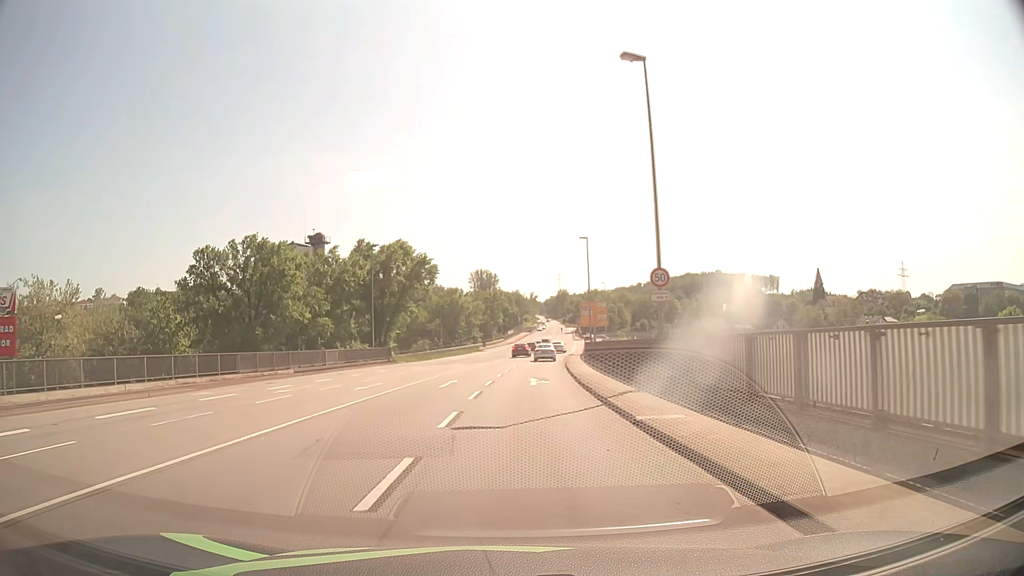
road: primary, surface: asphalt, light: Day
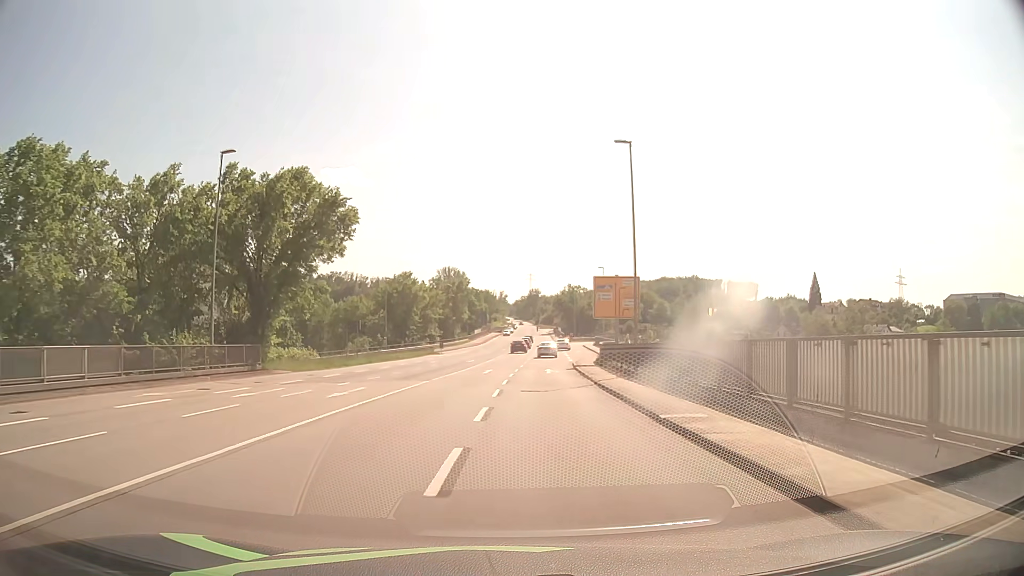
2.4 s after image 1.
(+0.2, +29.5) m; +2°
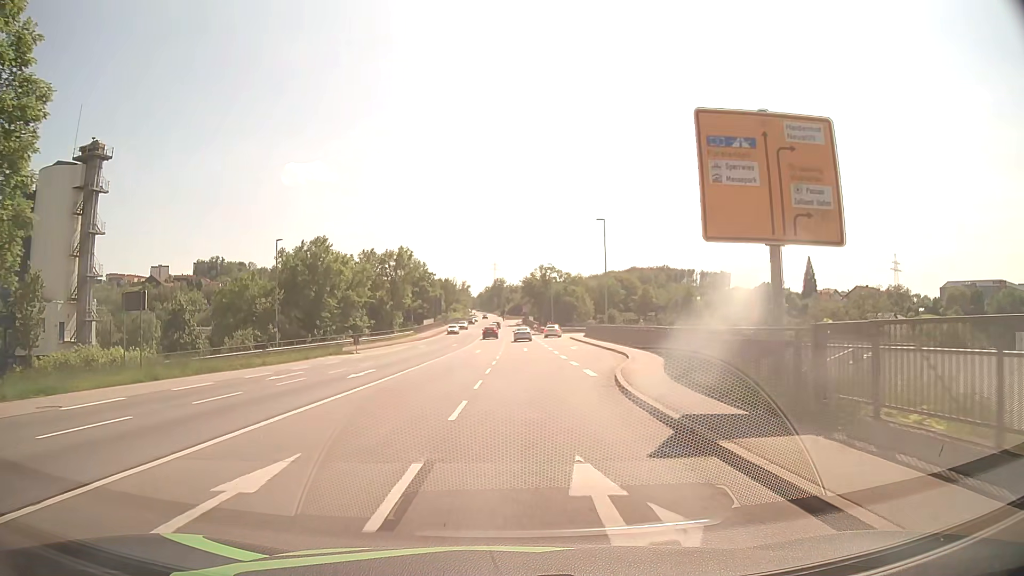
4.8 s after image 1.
(+1.4, +31.0) m; +4°
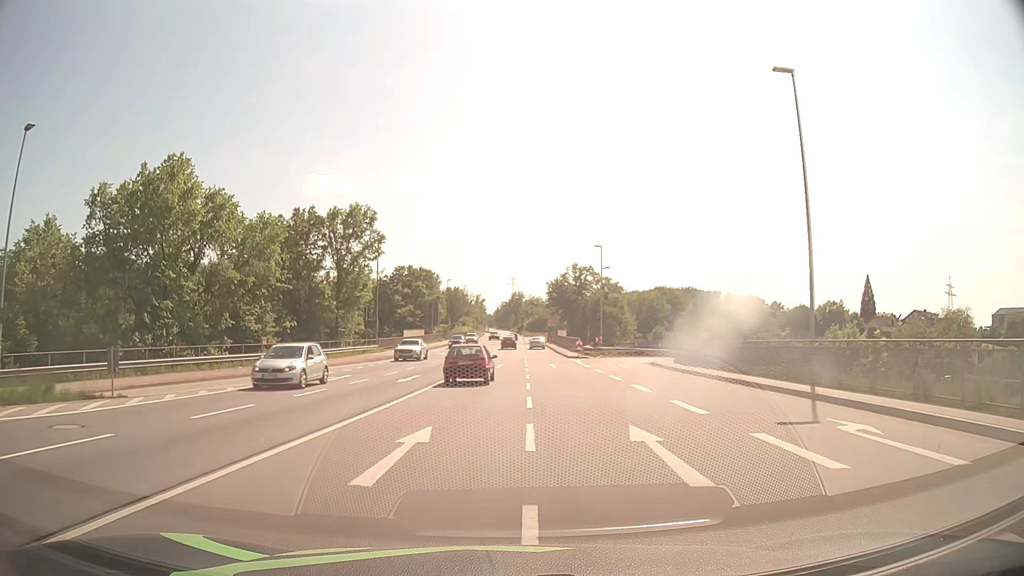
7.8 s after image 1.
(-0.5, +38.3) m; -2°
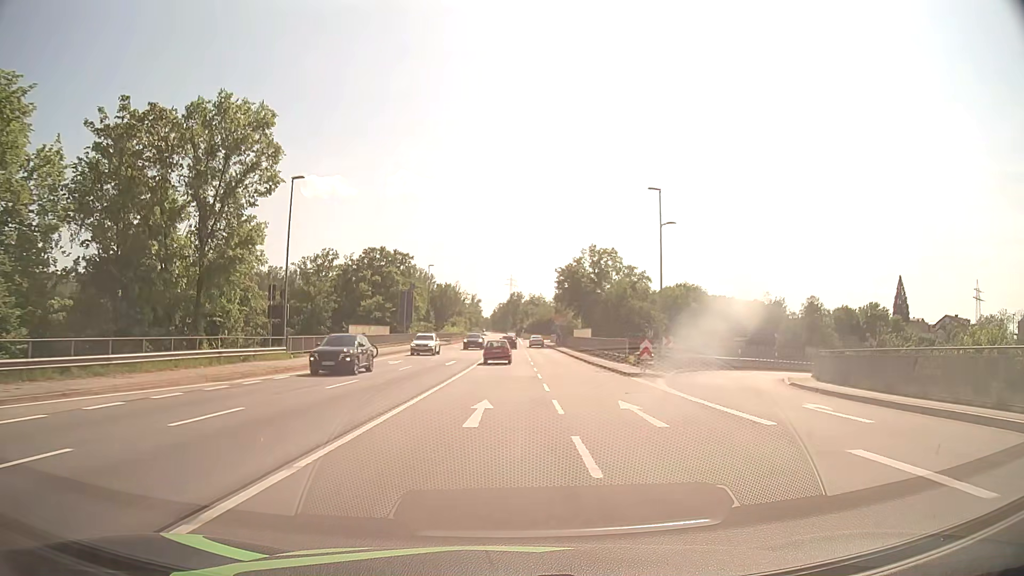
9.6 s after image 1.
(+0.1, +26.1) m; 0°
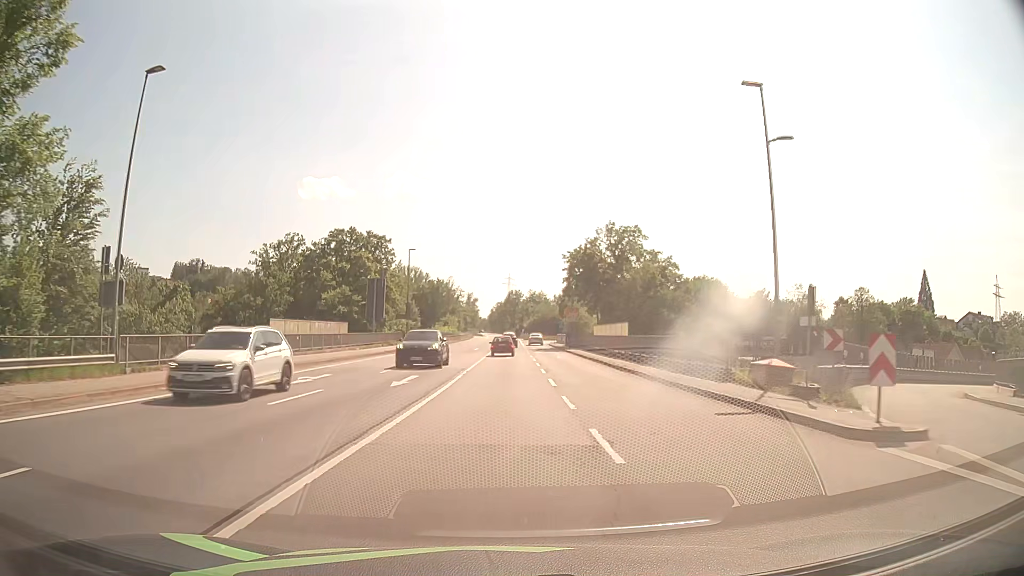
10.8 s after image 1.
(0.0, +17.3) m; 0°
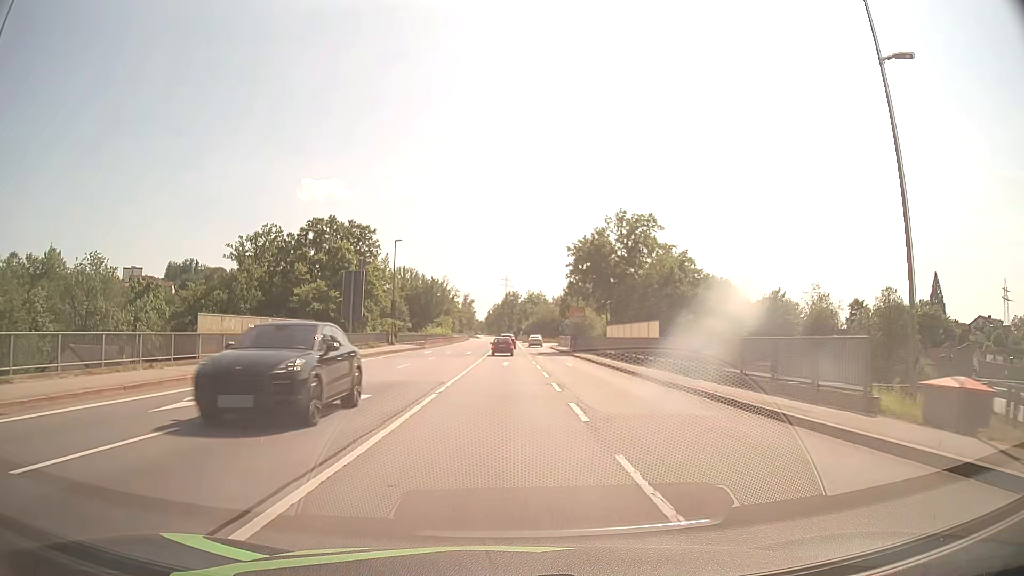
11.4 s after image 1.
(0.0, +8.2) m; 0°
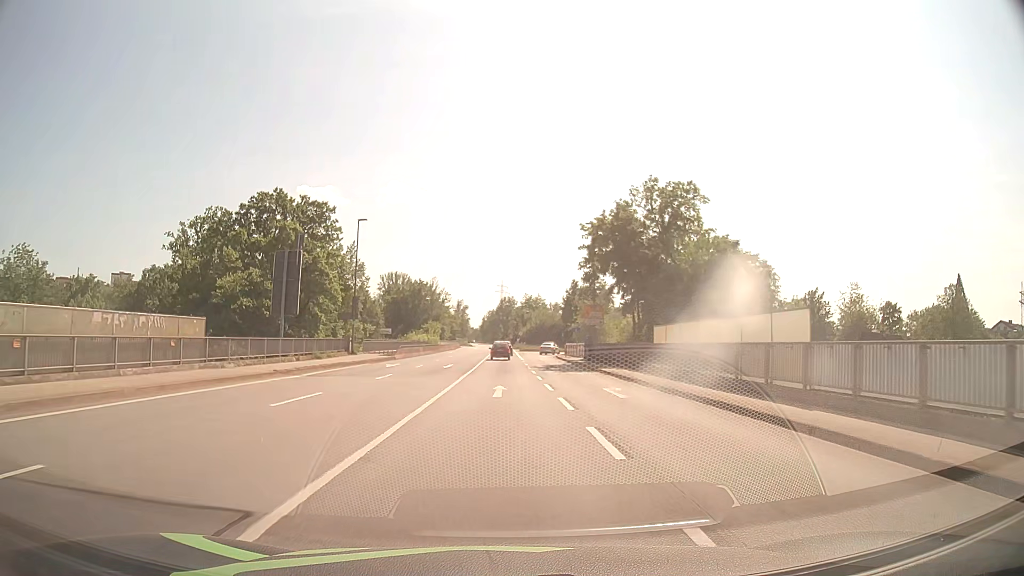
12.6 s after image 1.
(+0.1, +15.6) m; 0°
(0, +10) (0, +20) (0, +30) (0, +40) (0, +50) (0, +60) (0, +70) (0, +80) (0, +90) (0, +100) m
